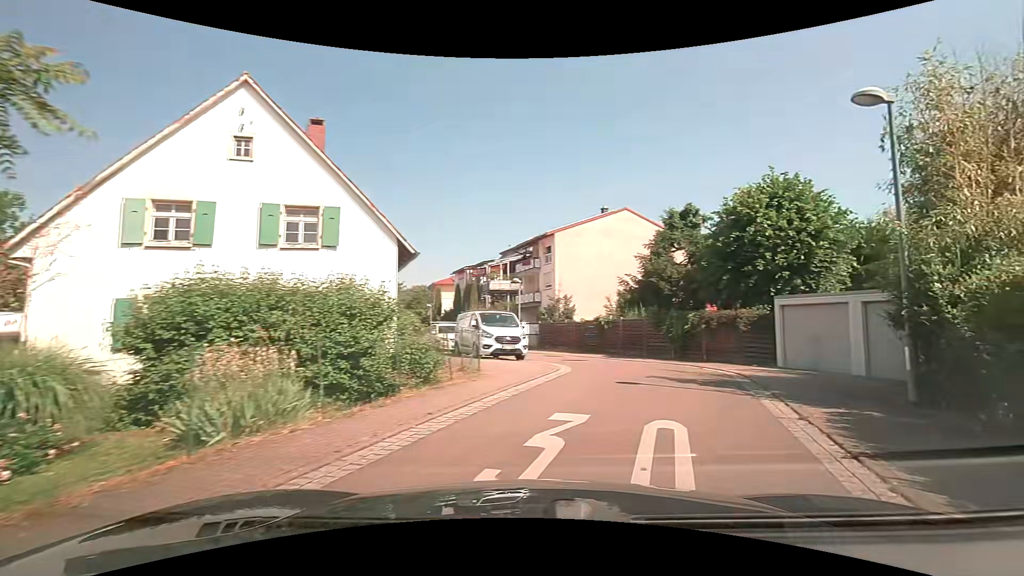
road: residential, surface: asphalt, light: Day
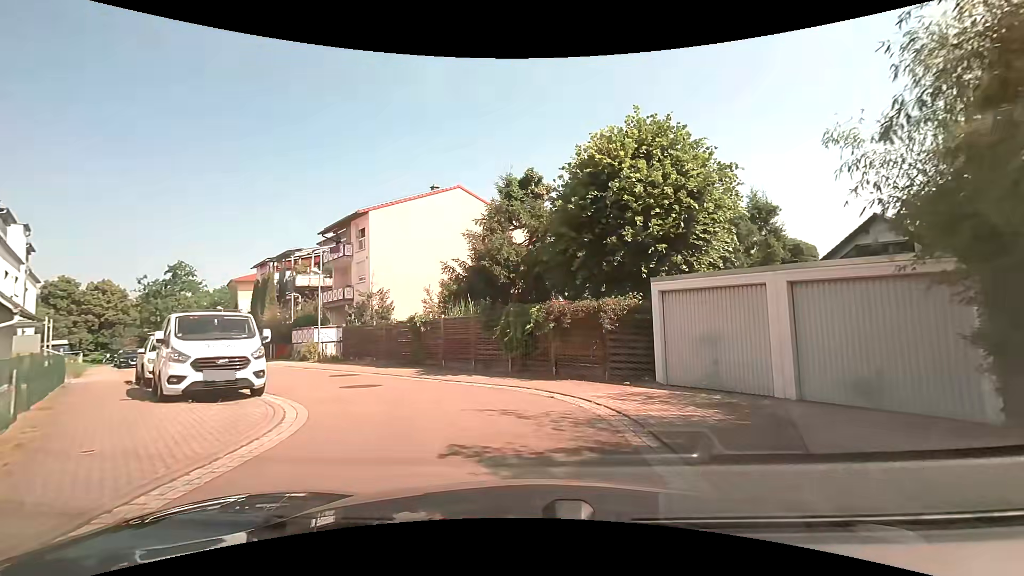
(+1.5, +7.6) m; +16°
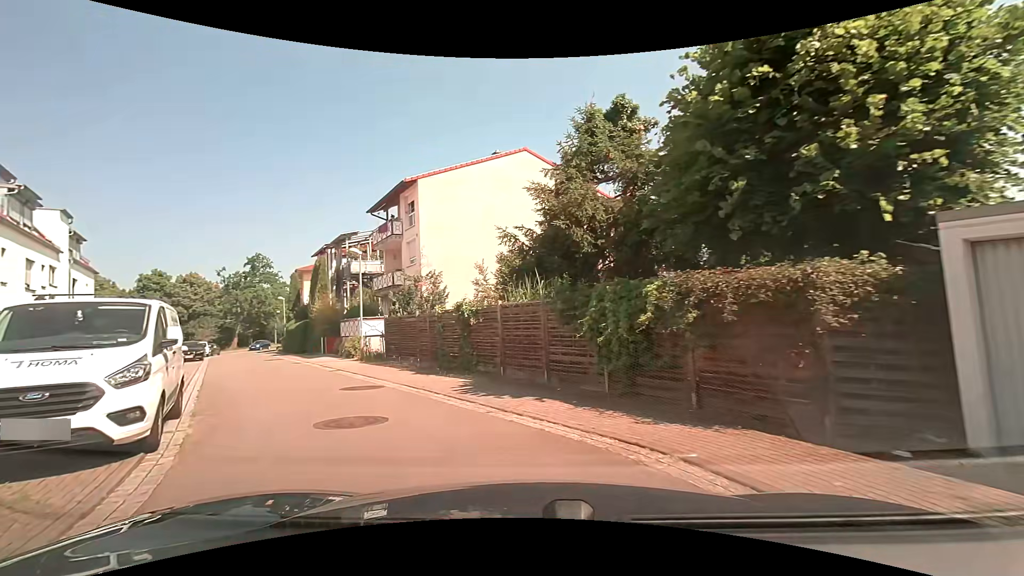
(-0.3, +6.0) m; -8°
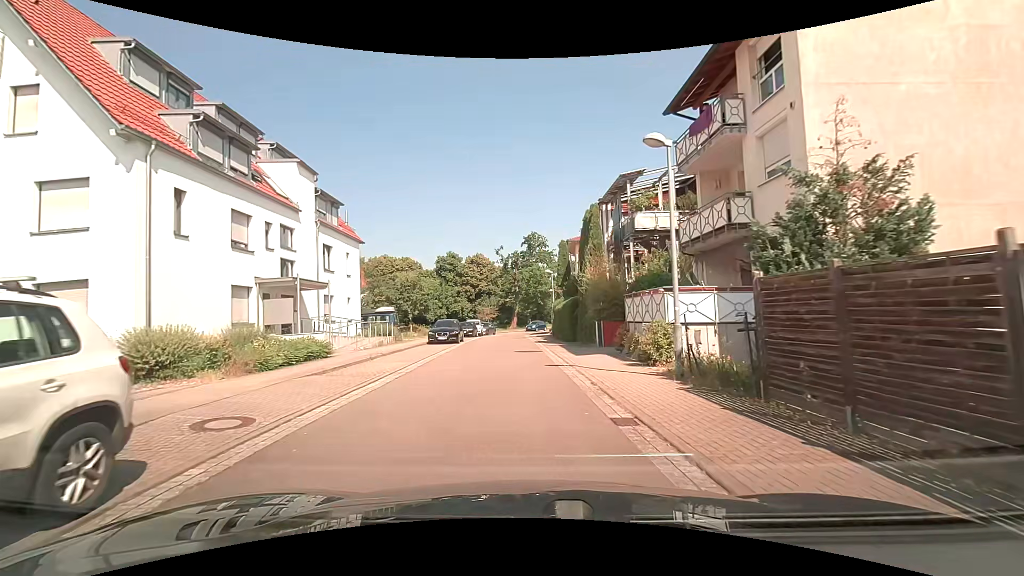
(-4.3, +12.7) m; -33°
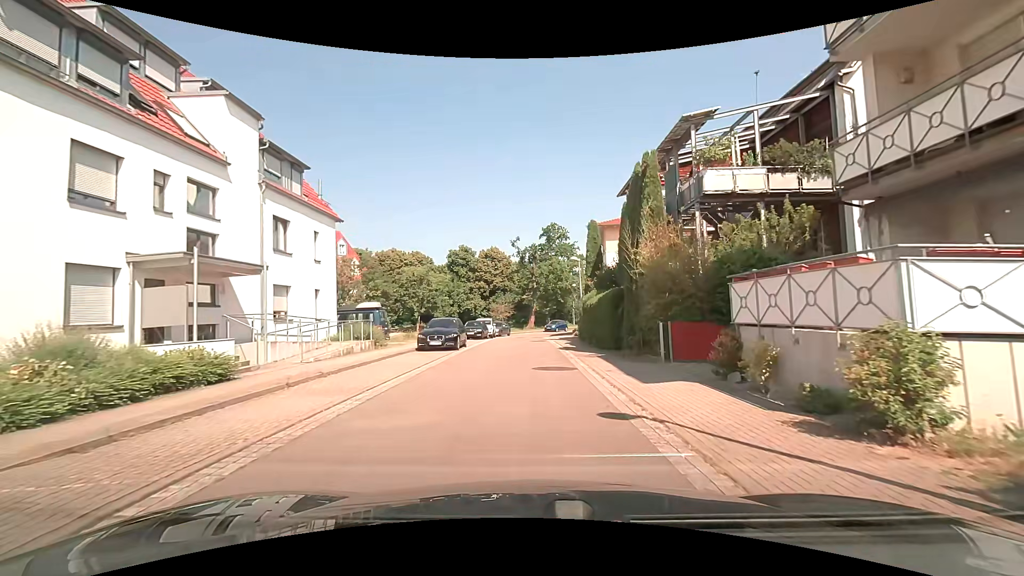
(-0.1, +7.6) m; -1°
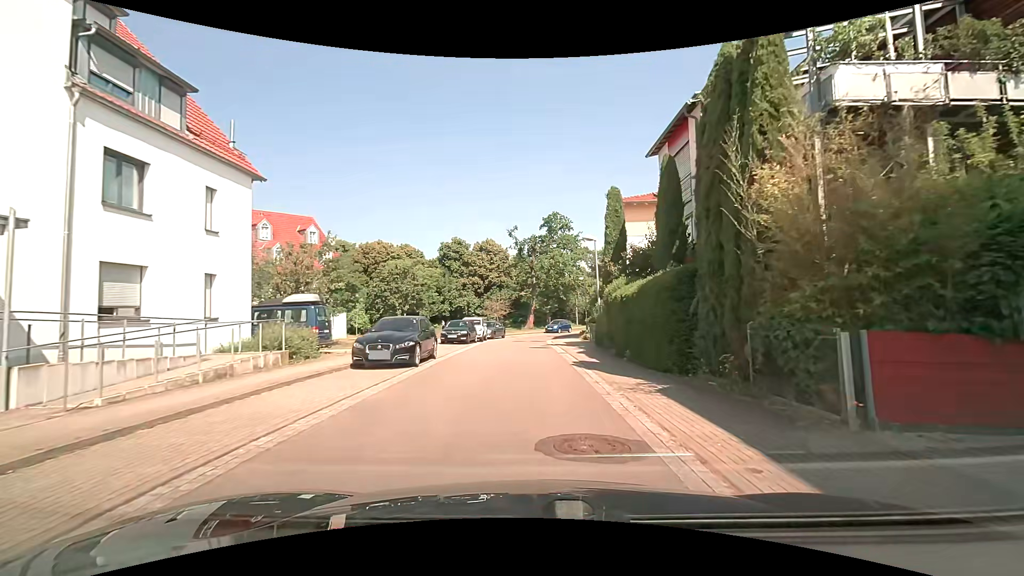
(0.0, +8.1) m; 0°
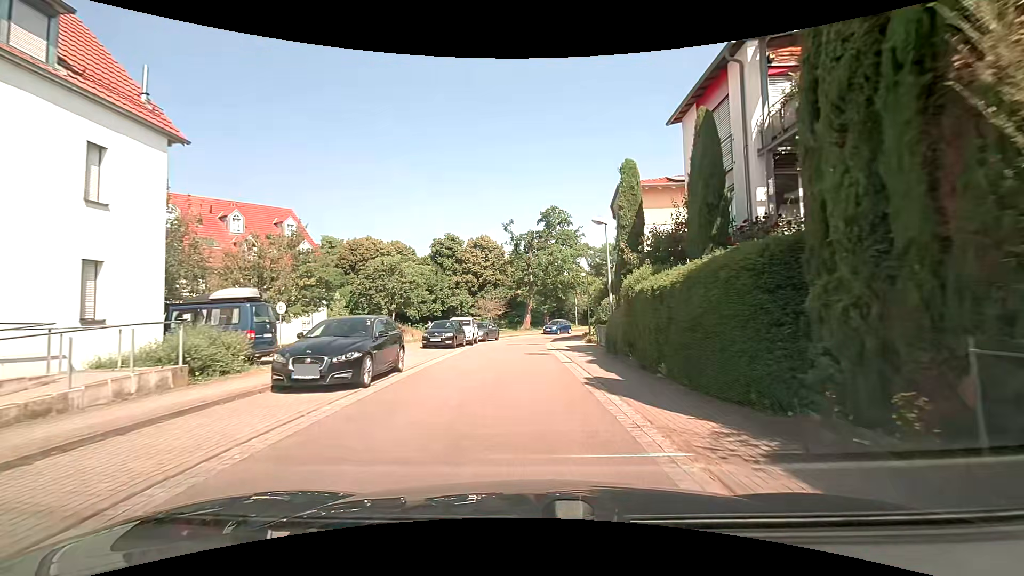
(0.0, +4.2) m; +2°
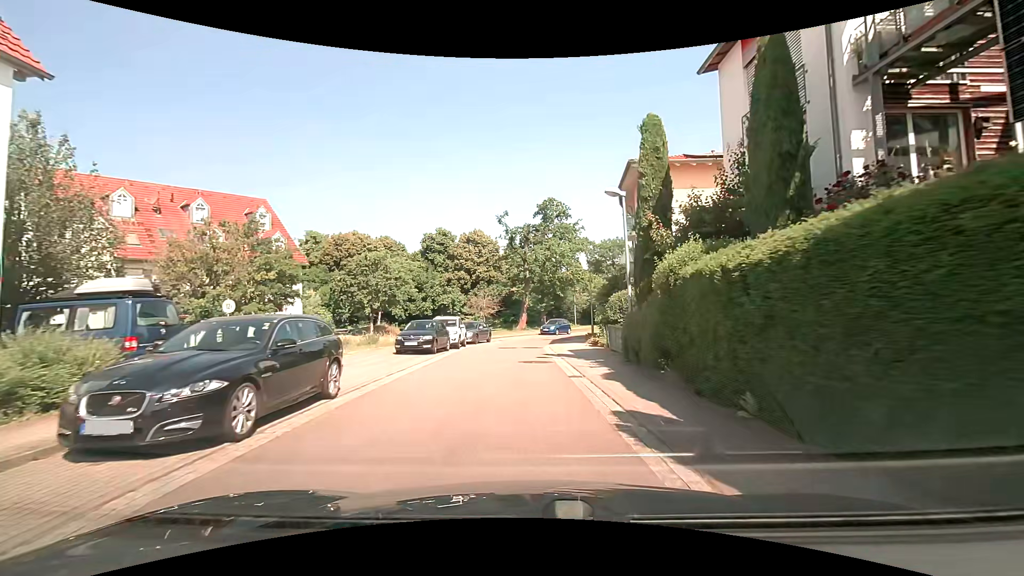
(0.0, +4.3) m; 0°
(0, +10) (0, +20) (0, +30) (+2, +40) (+6, +49) (+13, +56) (+21, +62) (+31, +65) (+41, +67) (+50, +69) m
